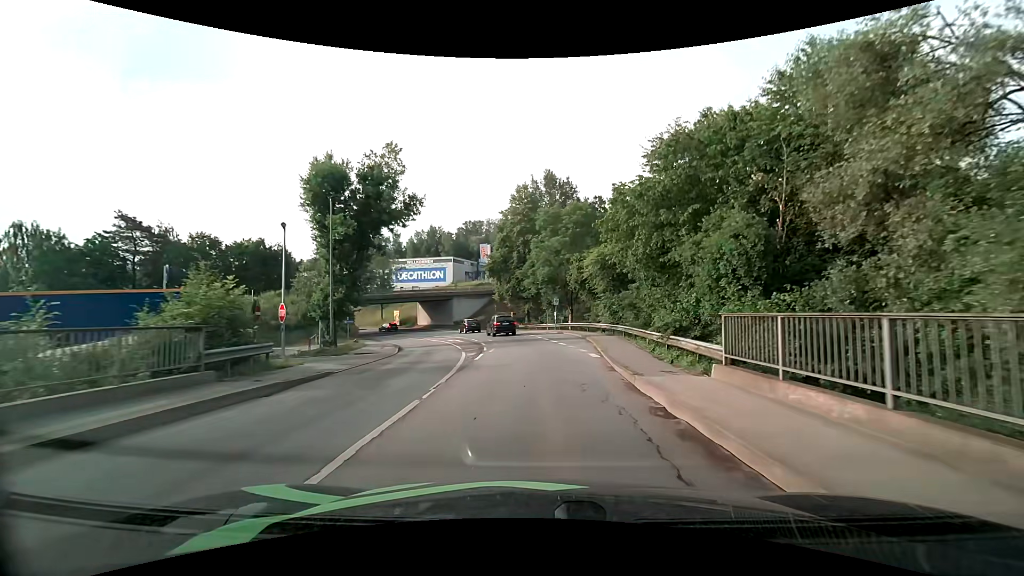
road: tertiary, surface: asphalt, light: Day
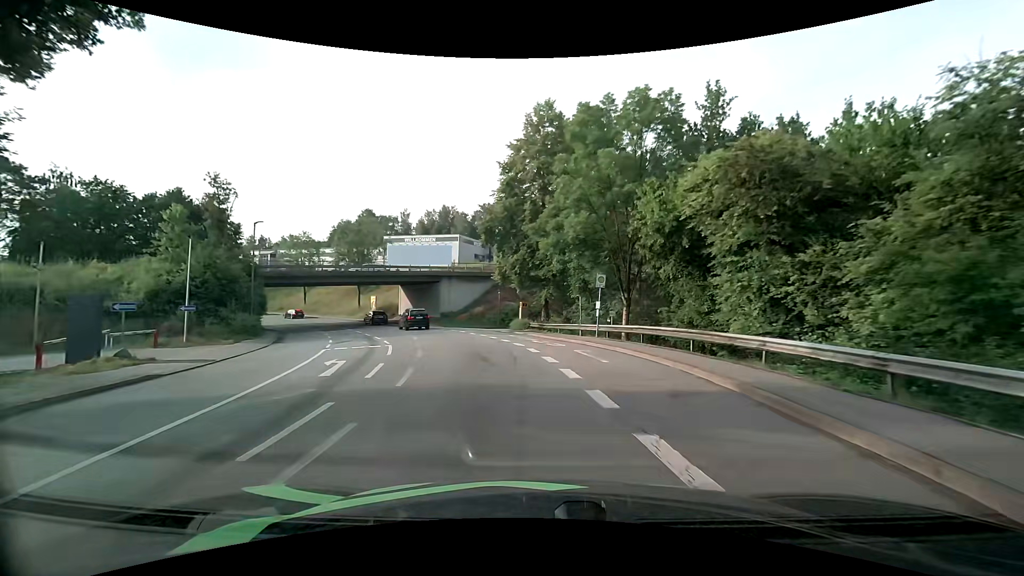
(+0.1, +24.7) m; -2°
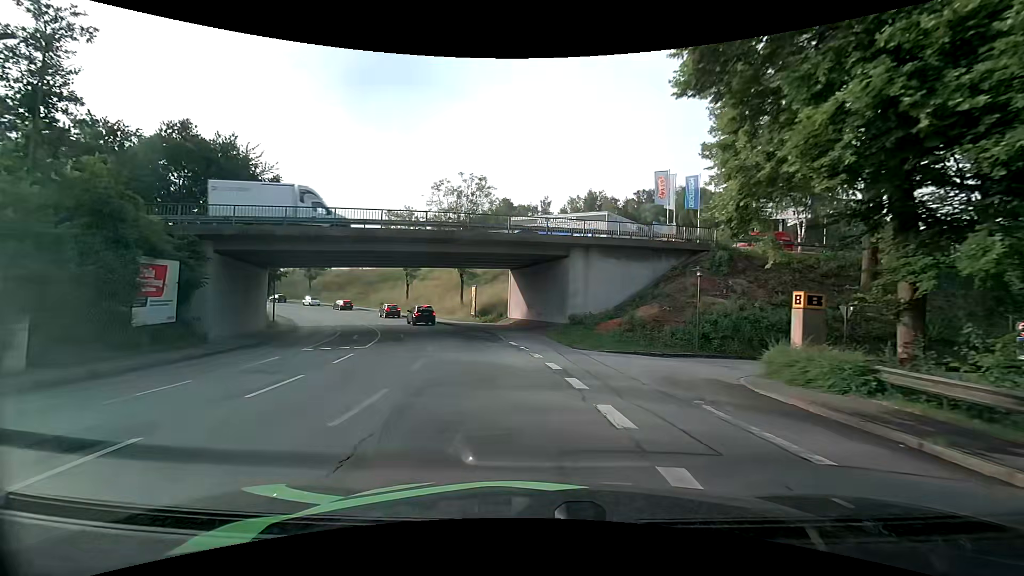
(-3.5, +27.3) m; -17°
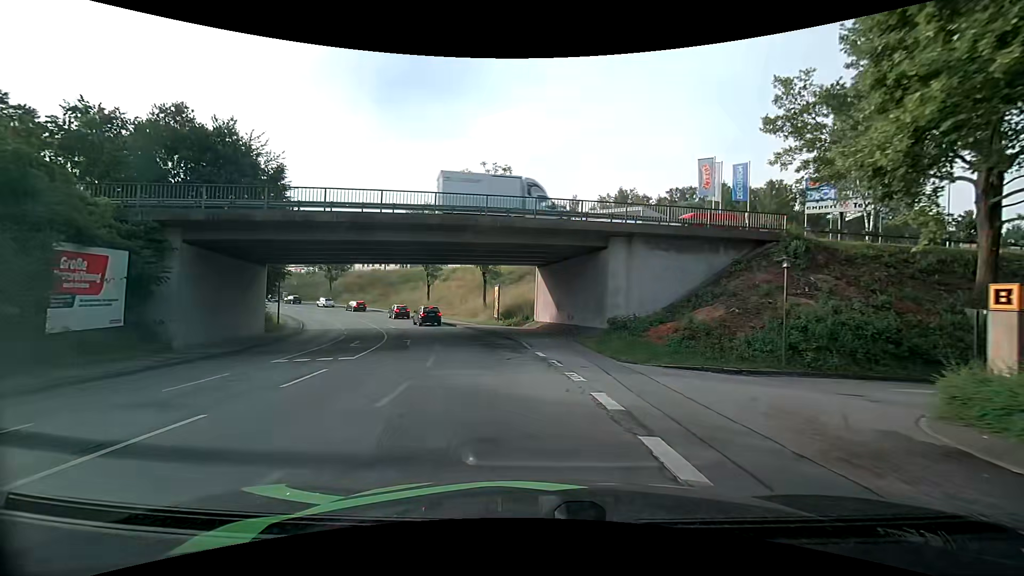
(-0.1, +4.8) m; -2°
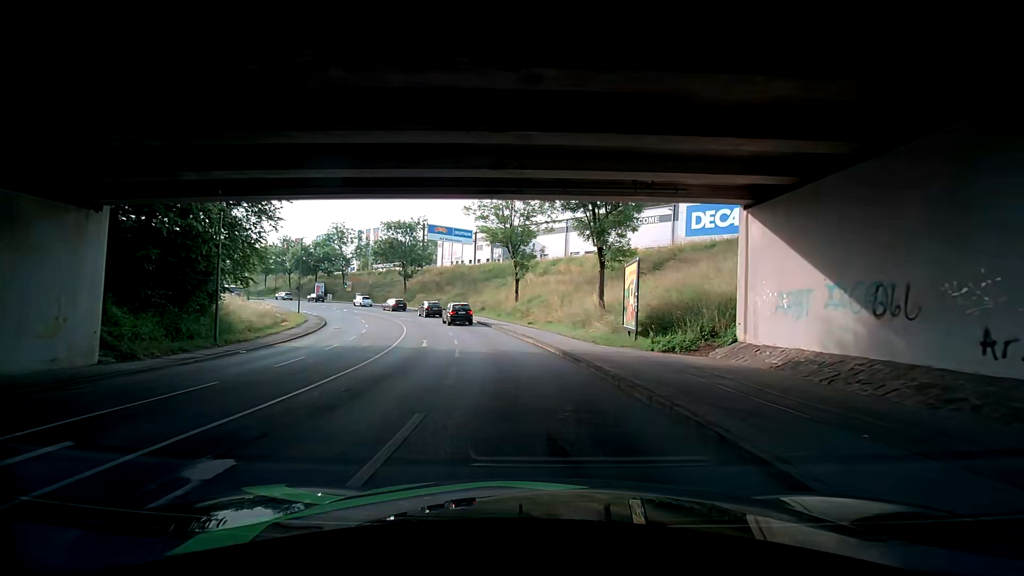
(-2.5, +21.9) m; -12°
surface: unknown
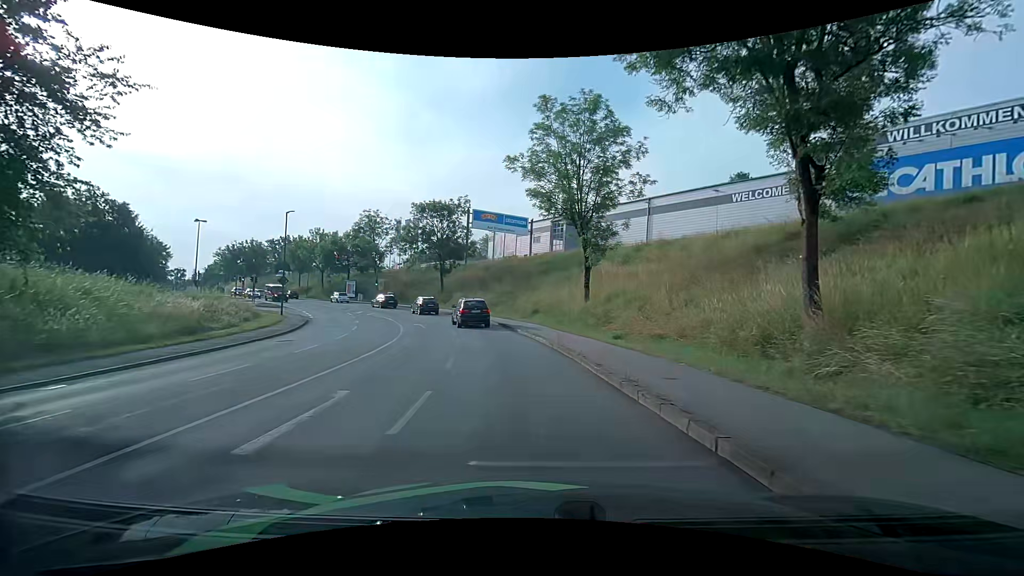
(-1.2, +16.5) m; -7°
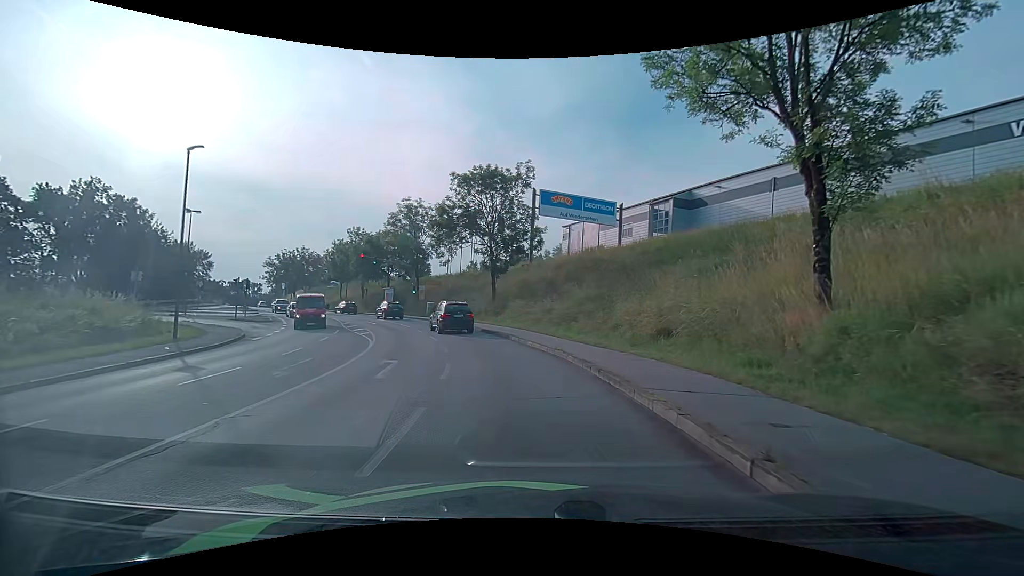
(-1.6, +19.6) m; -9°
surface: asphalt
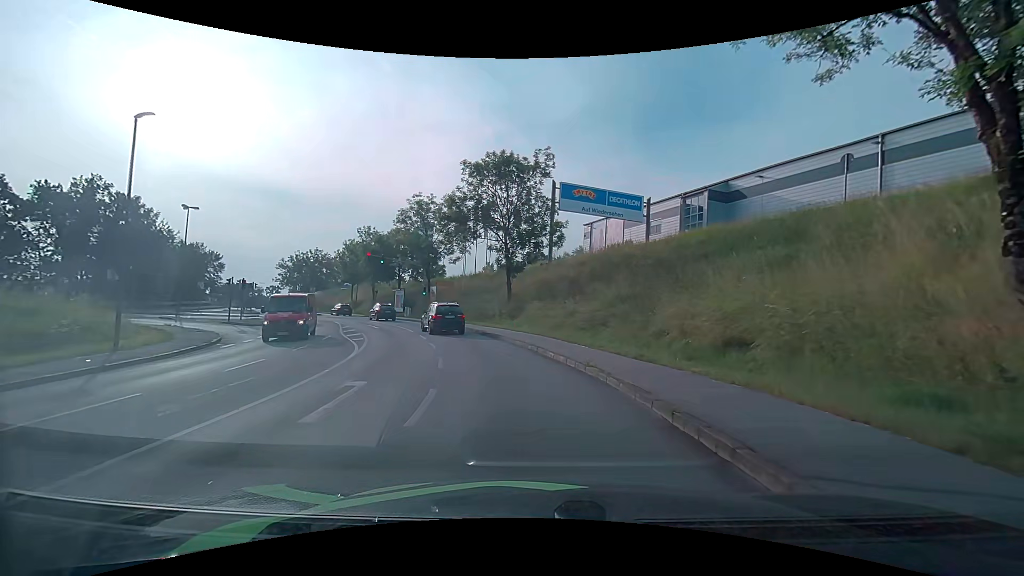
(-0.1, +4.2) m; -2°
(0, +10) (-2, +20) (-5, +29) (-9, +39) (-14, +47) (-19, +56) (-24, +64) (-30, +72) (-36, +81) (-42, +89) m
